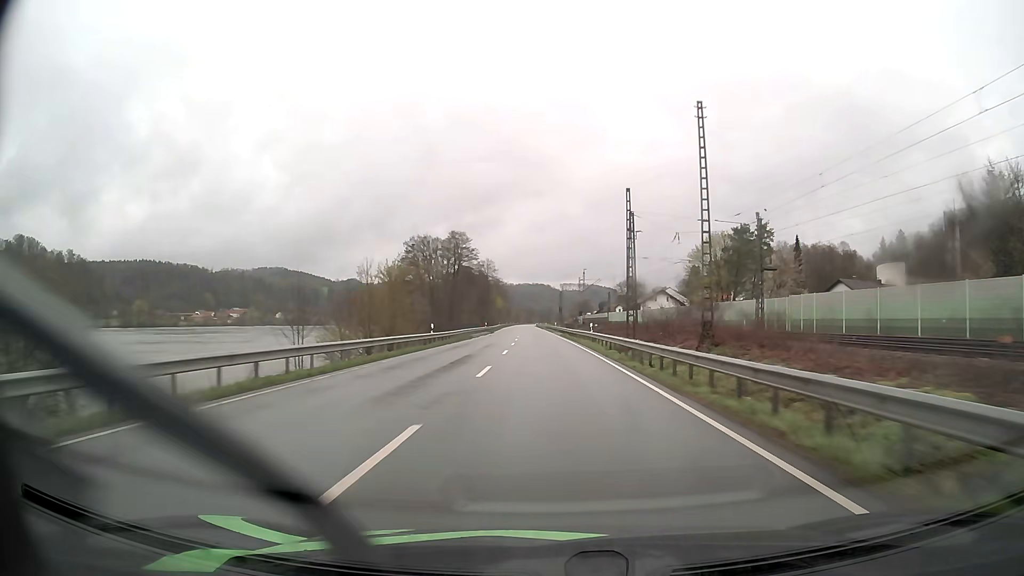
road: primary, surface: asphalt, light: Day
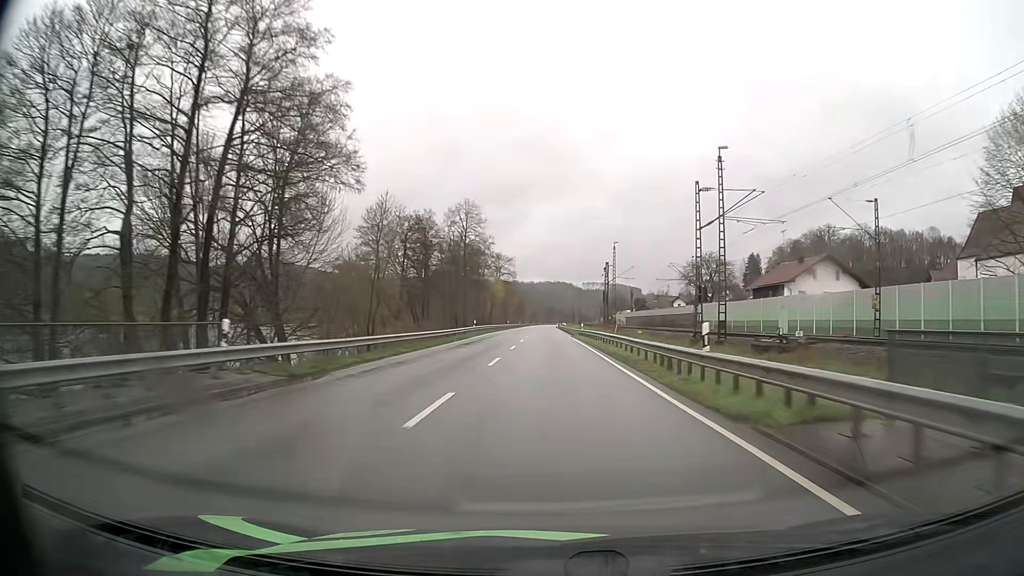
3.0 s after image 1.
(-1.7, +80.8) m; -2°
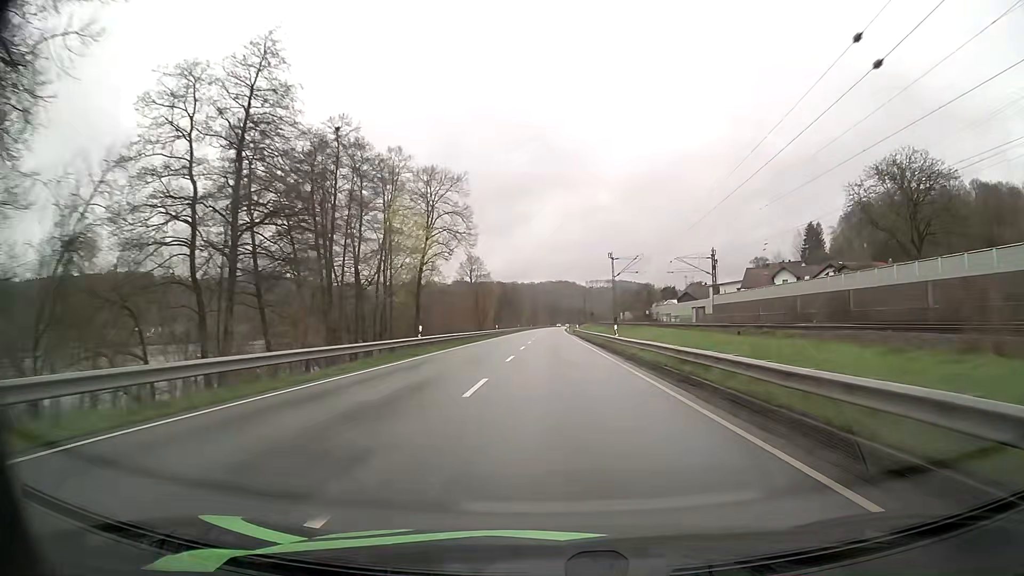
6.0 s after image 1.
(-0.2, +80.6) m; 0°
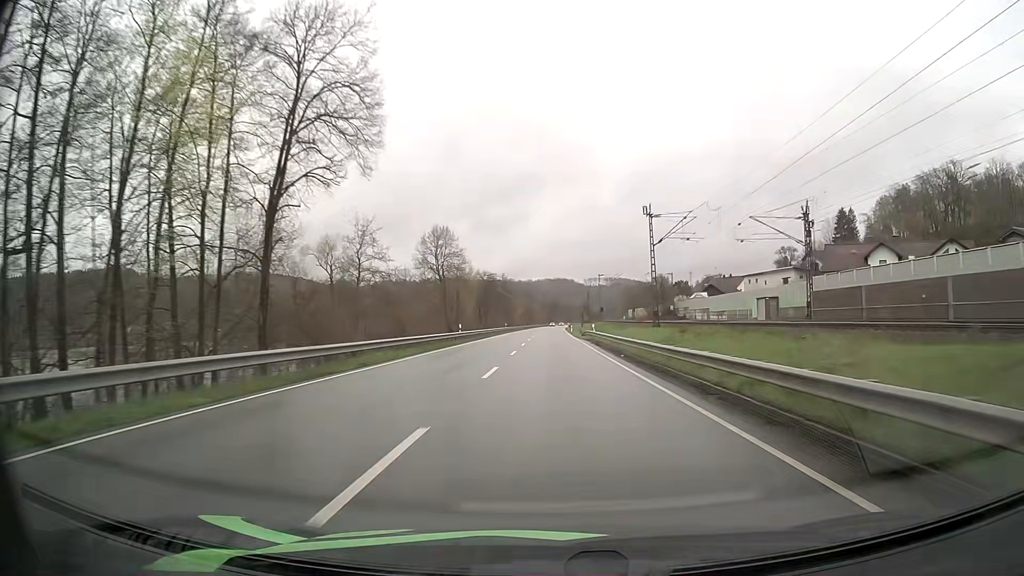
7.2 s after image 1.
(0.0, +32.2) m; 0°
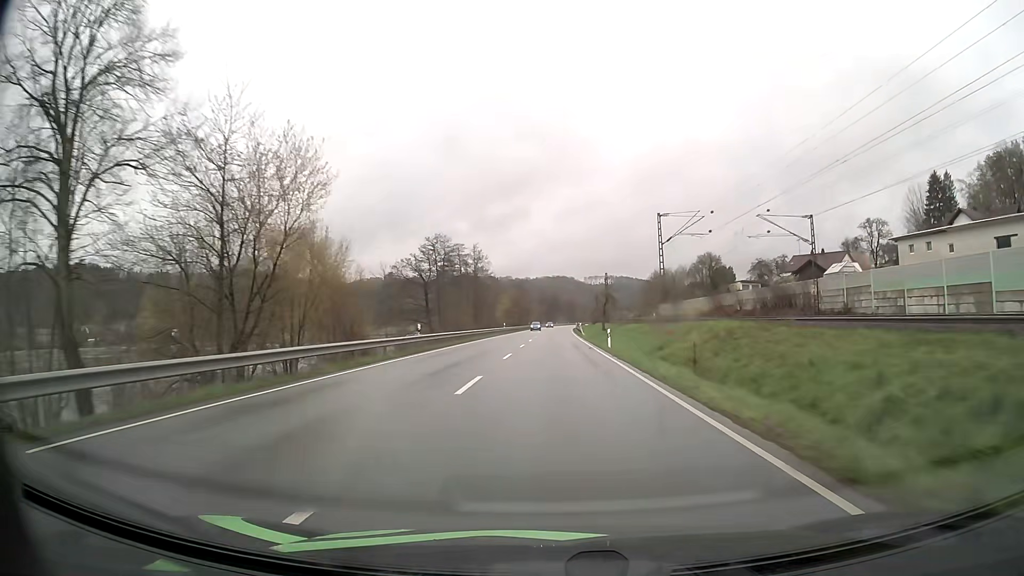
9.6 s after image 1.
(+0.1, +64.4) m; 0°
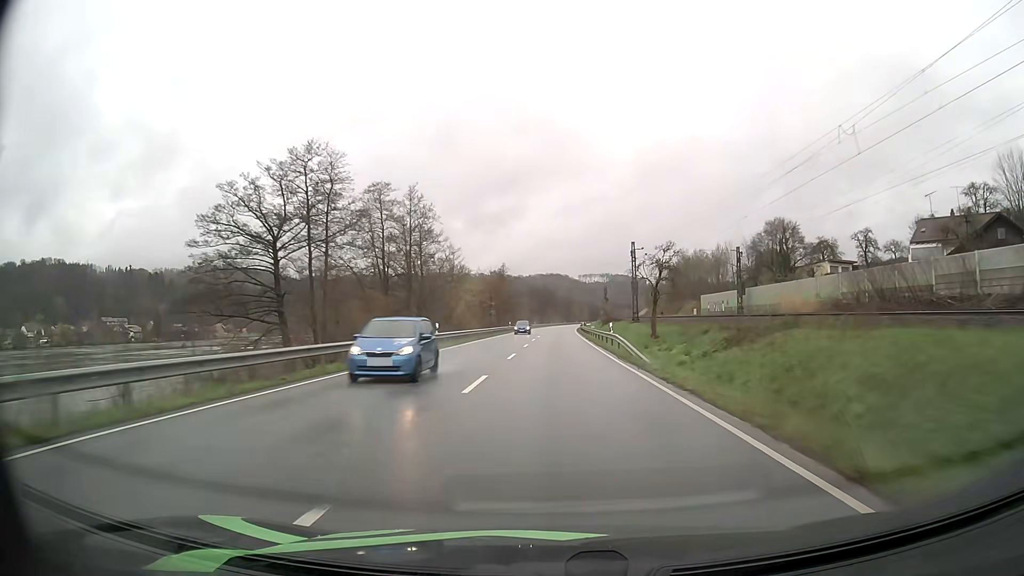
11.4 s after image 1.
(+0.2, +48.3) m; +1°
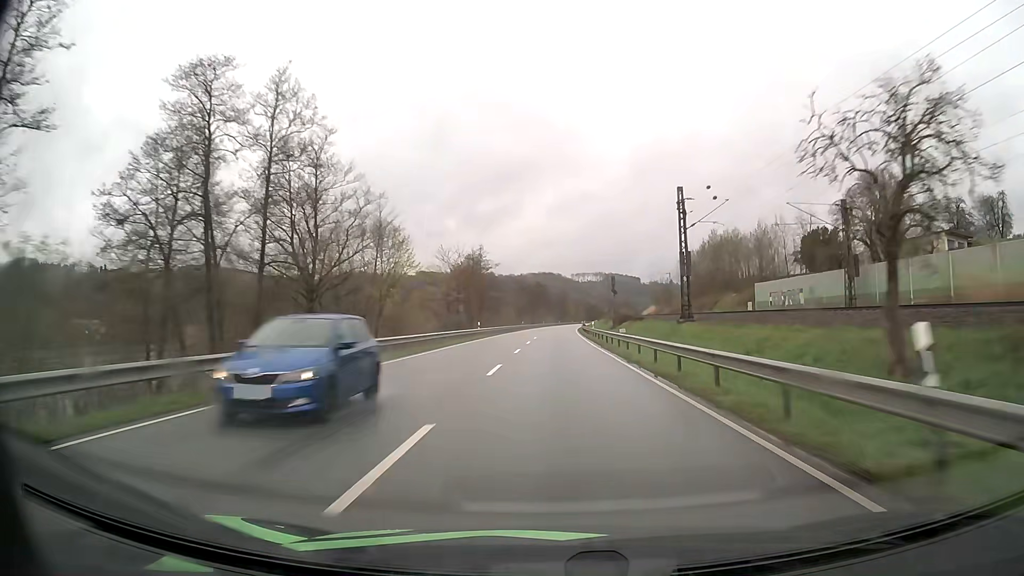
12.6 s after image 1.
(+0.1, +32.2) m; +1°
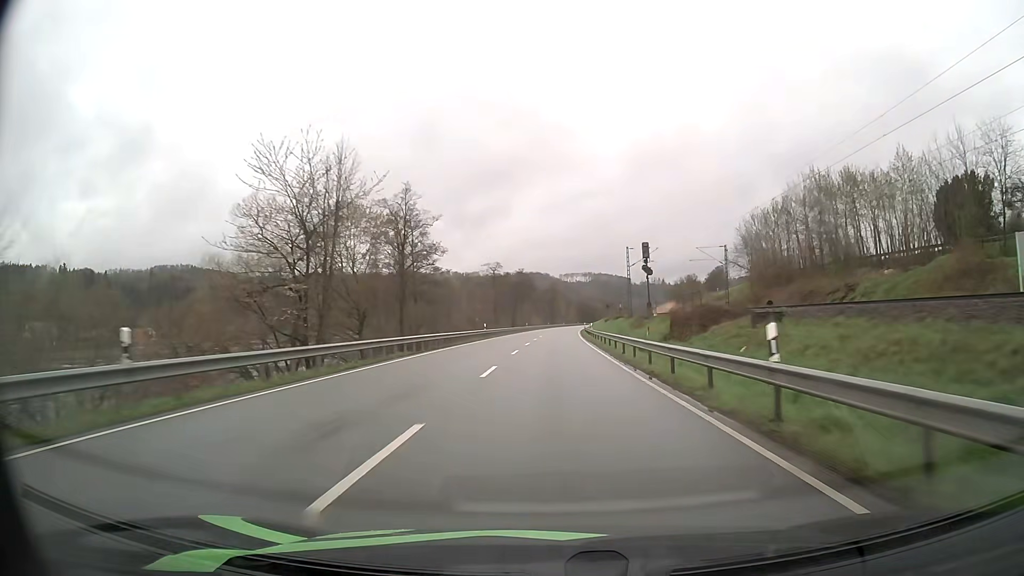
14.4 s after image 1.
(+0.4, +48.3) m; +1°
(0, +10) (0, +20) (0, +30) (0, +40) (+1, +50) (+1, +60) (+1, +70) (+2, +80) (+2, +90) (+2, +100) m
